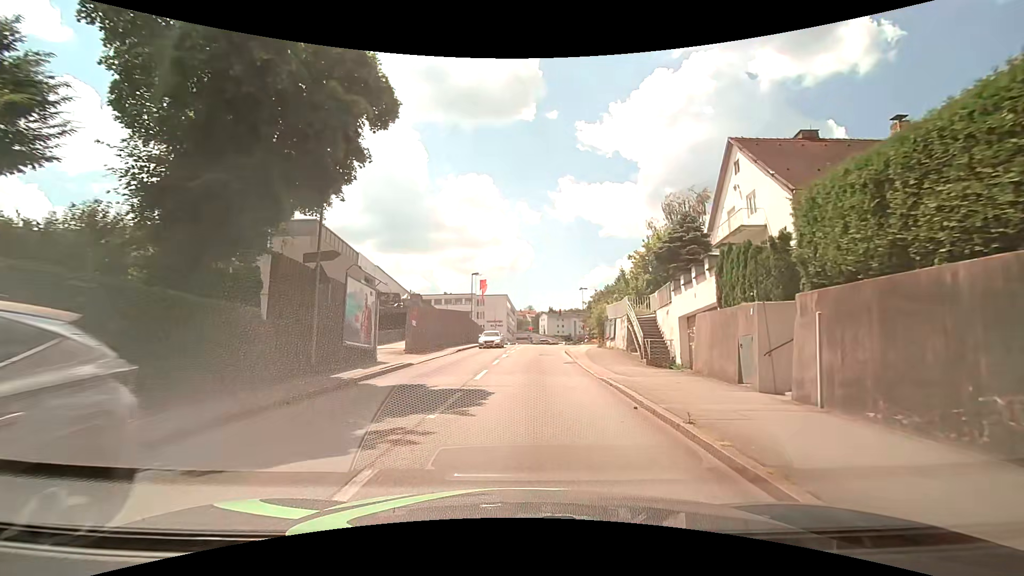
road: tertiary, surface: asphalt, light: Day
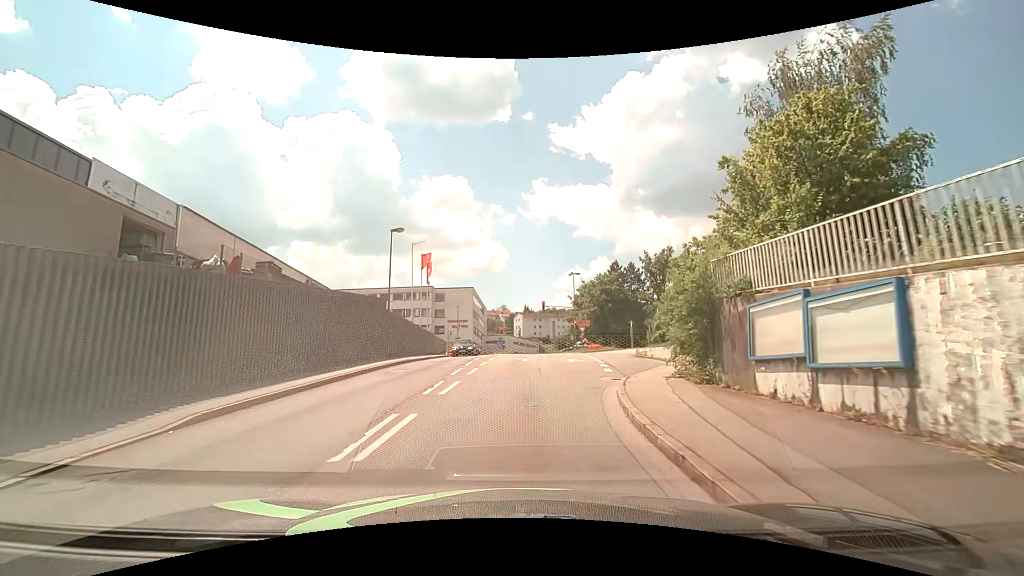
(+0.7, +25.6) m; +2°
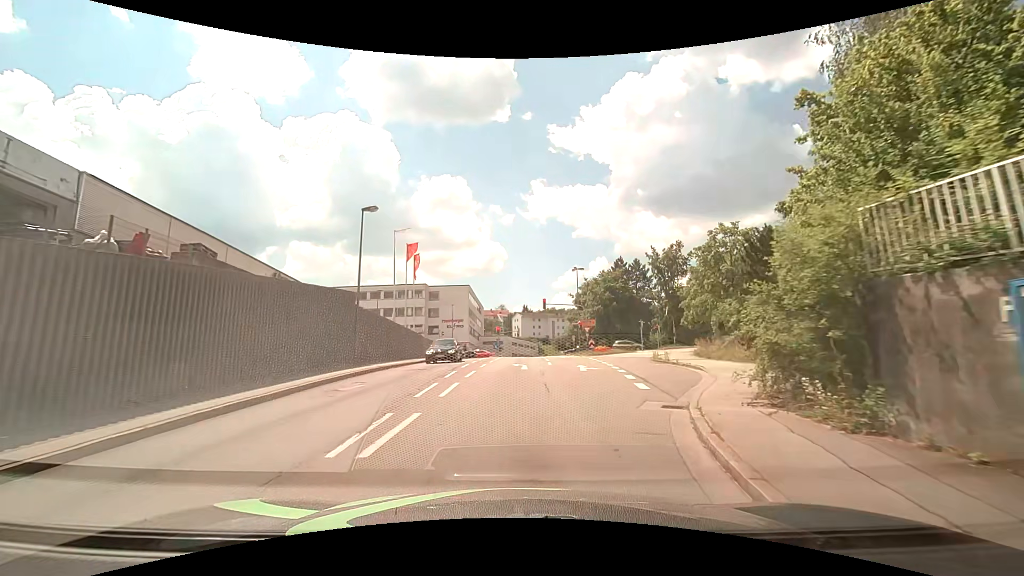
(0.0, +5.5) m; 0°
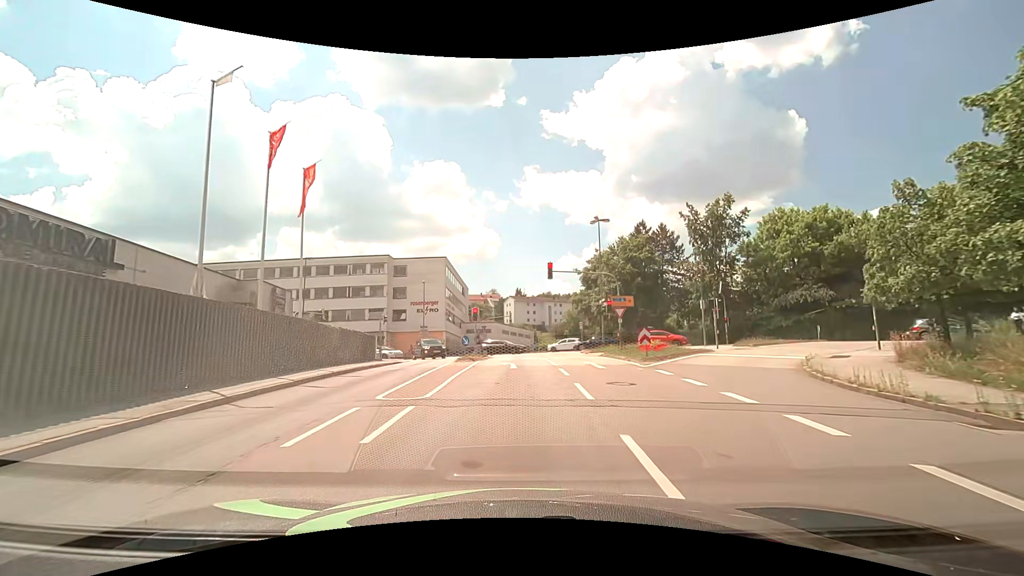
(+0.2, +20.8) m; +2°
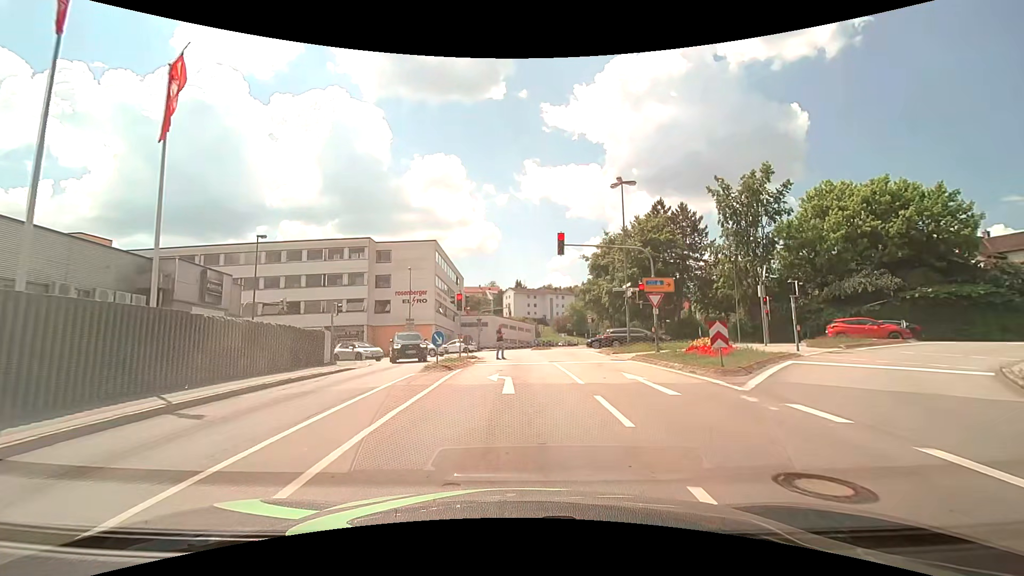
(-0.1, +8.5) m; -1°
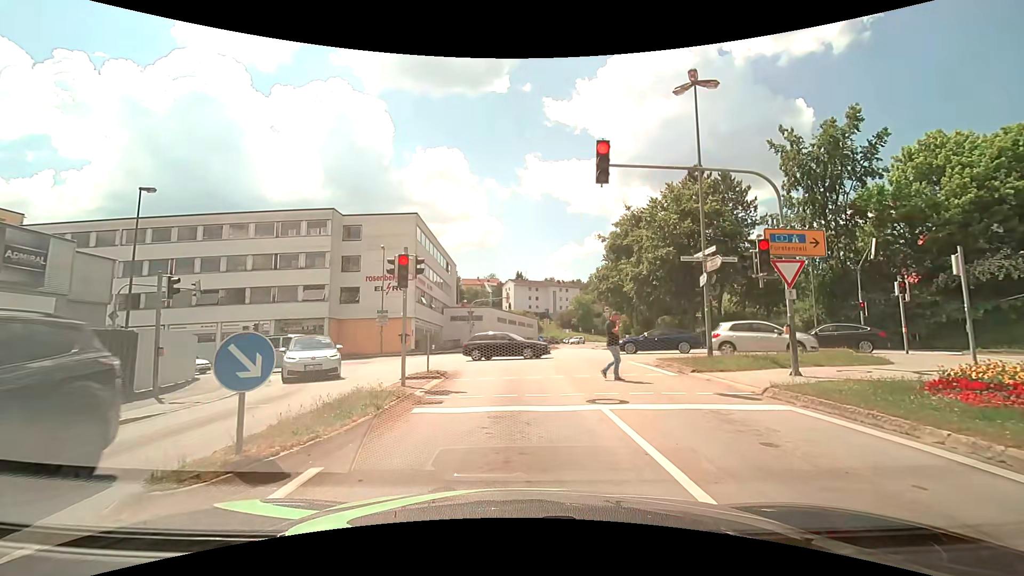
(0.0, +11.8) m; +2°
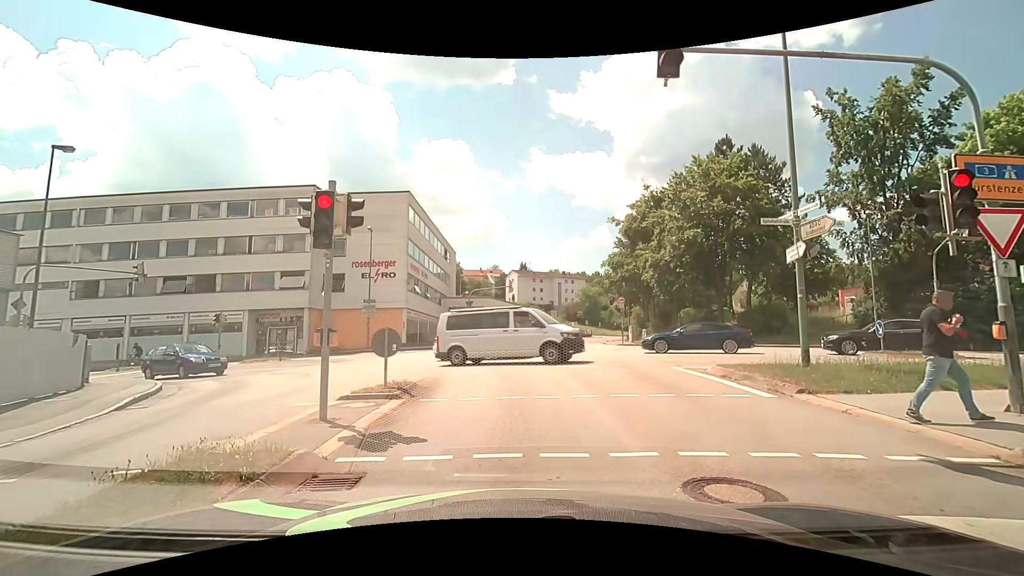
(-0.2, +5.0) m; -2°
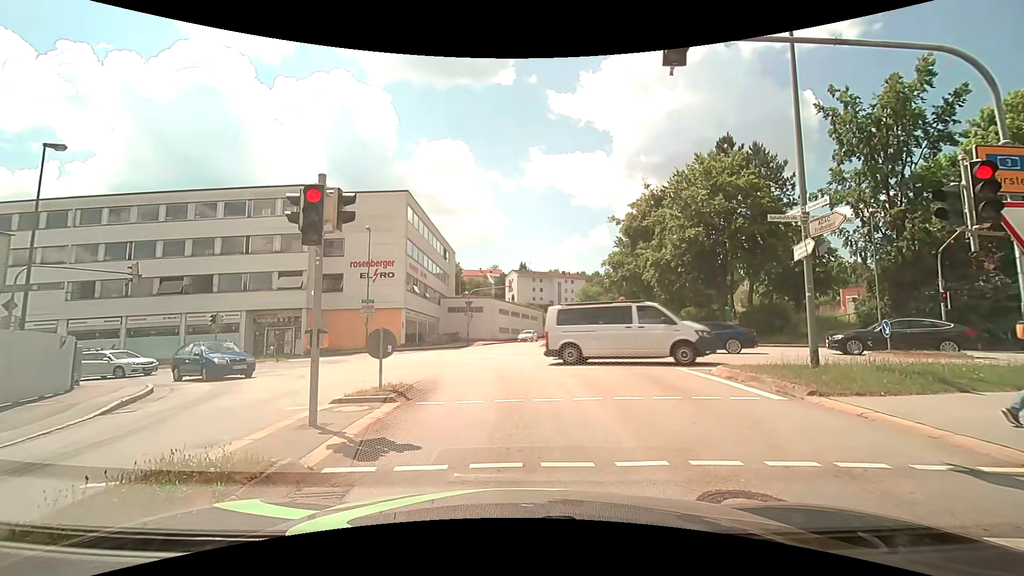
(0.0, +0.3) m; 0°
(0, +10) (0, +20) (-1, +30) (-7, +37) (-17, +39) (-27, +40) (-37, +40) (-47, +40) (-57, +40) (-67, +41) m
